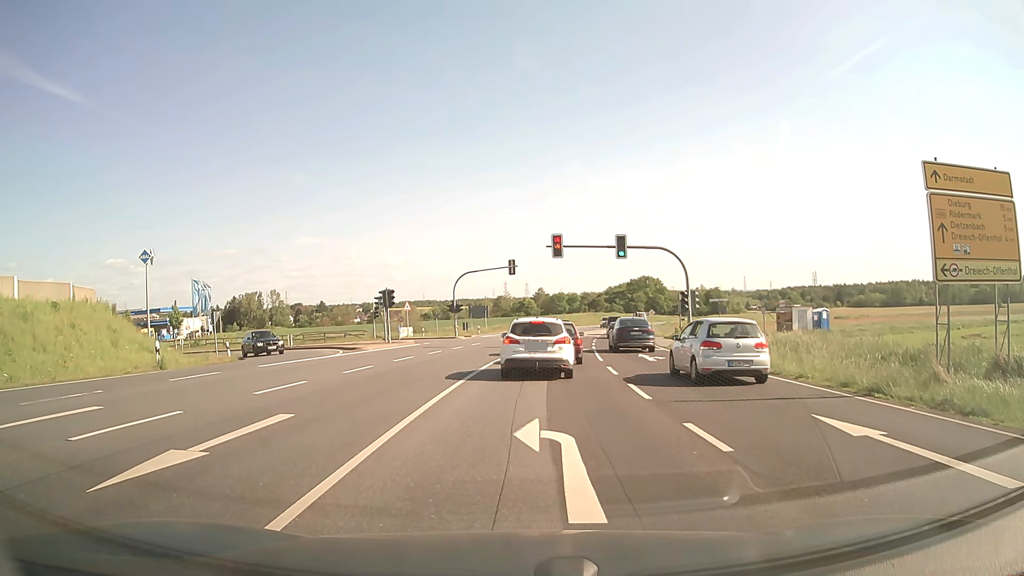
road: primary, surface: asphalt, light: Day
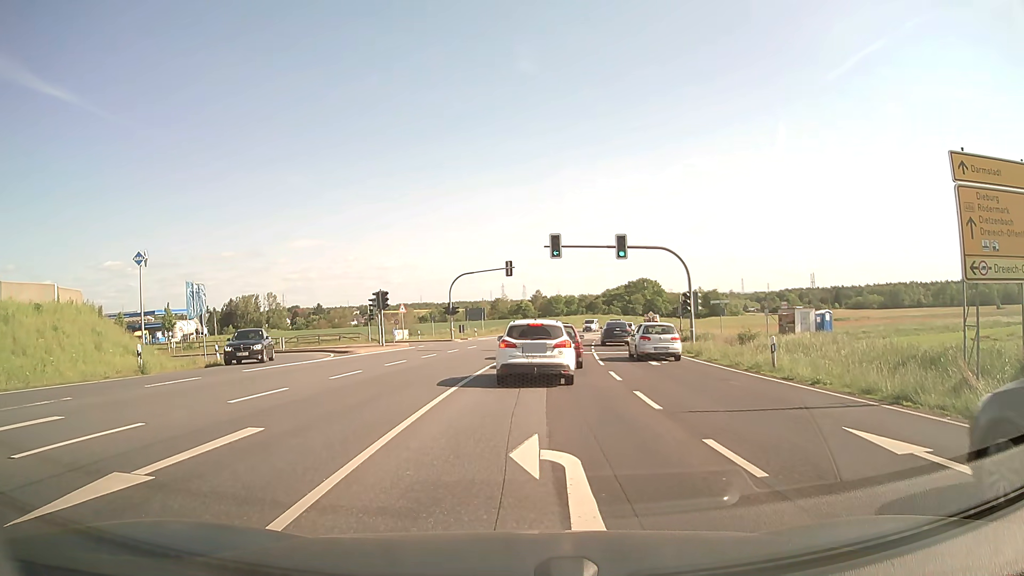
(0.0, +1.2) m; 0°
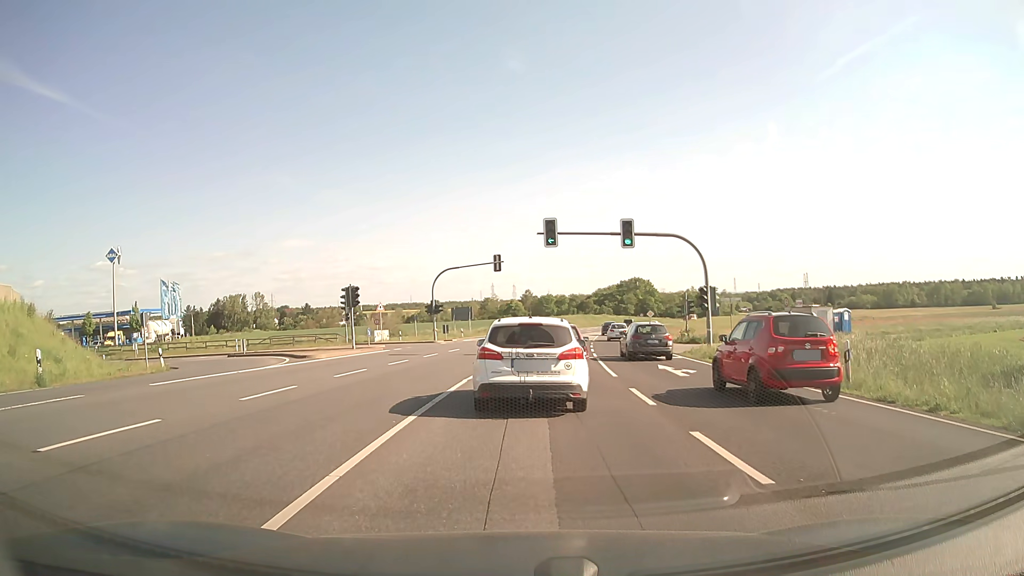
(+0.1, +5.5) m; +2°
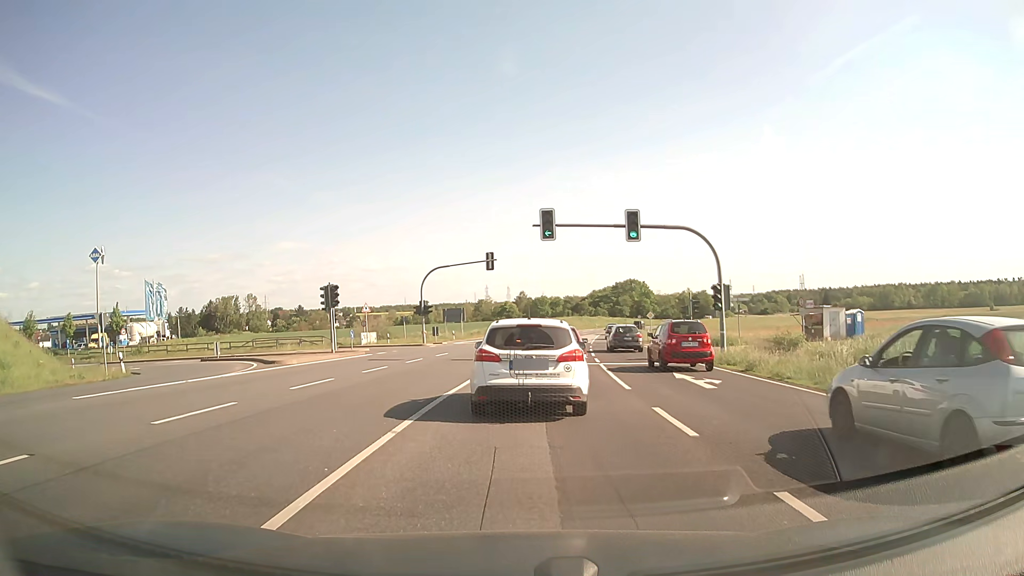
(0.0, +3.3) m; -1°
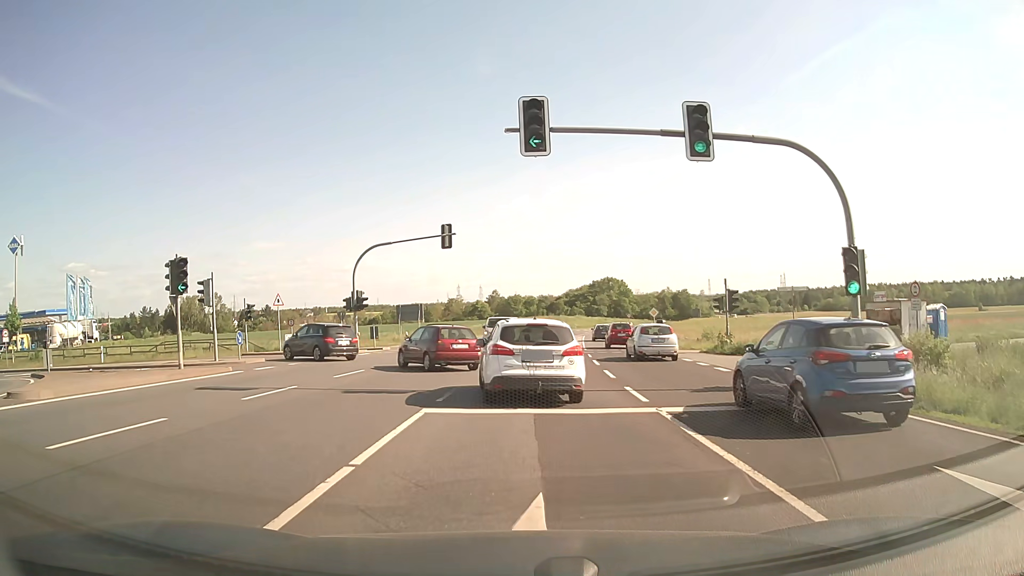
(+0.4, +14.7) m; +3°
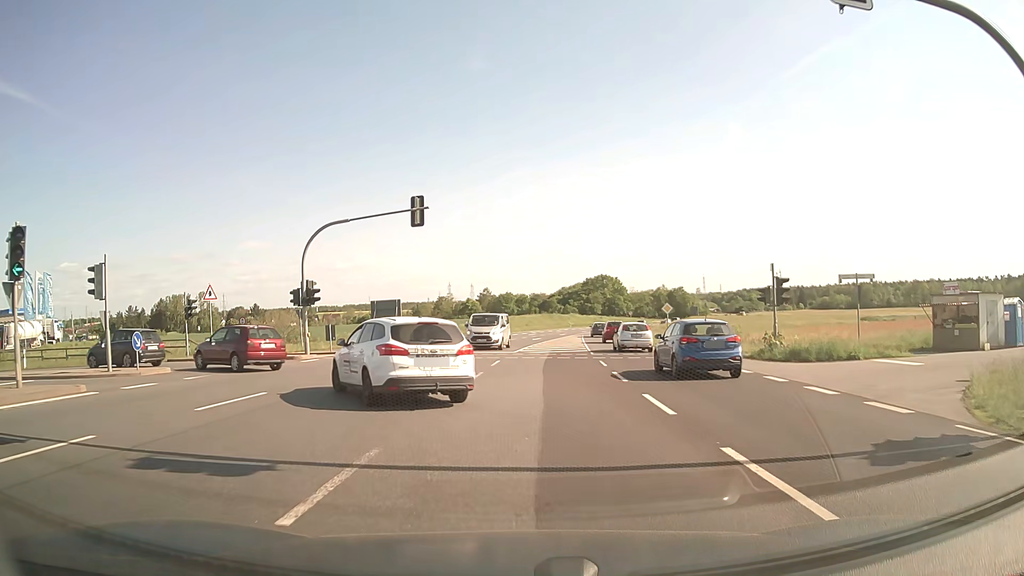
(+0.1, +8.0) m; +1°
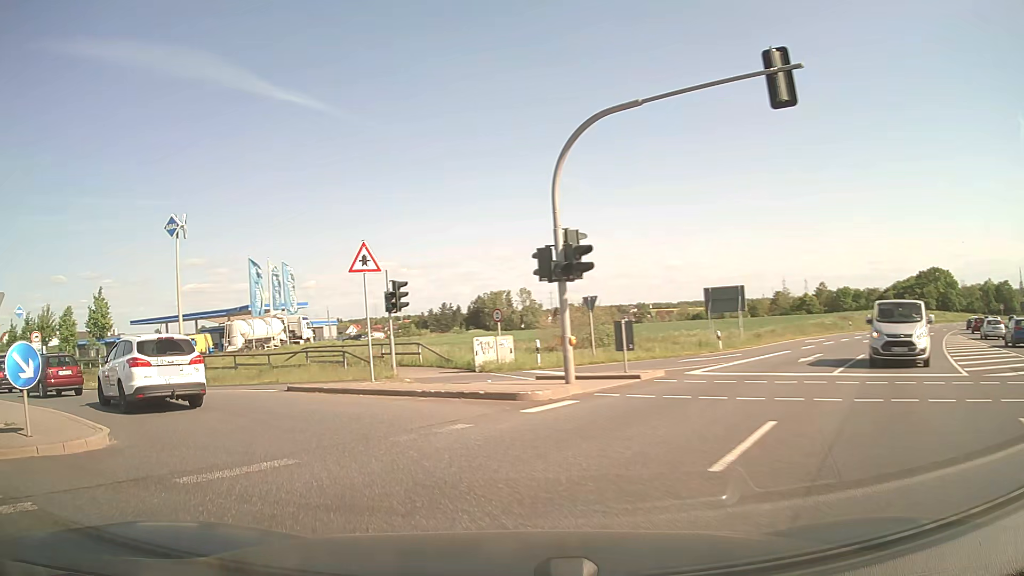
(-2.6, +16.2) m; -28°
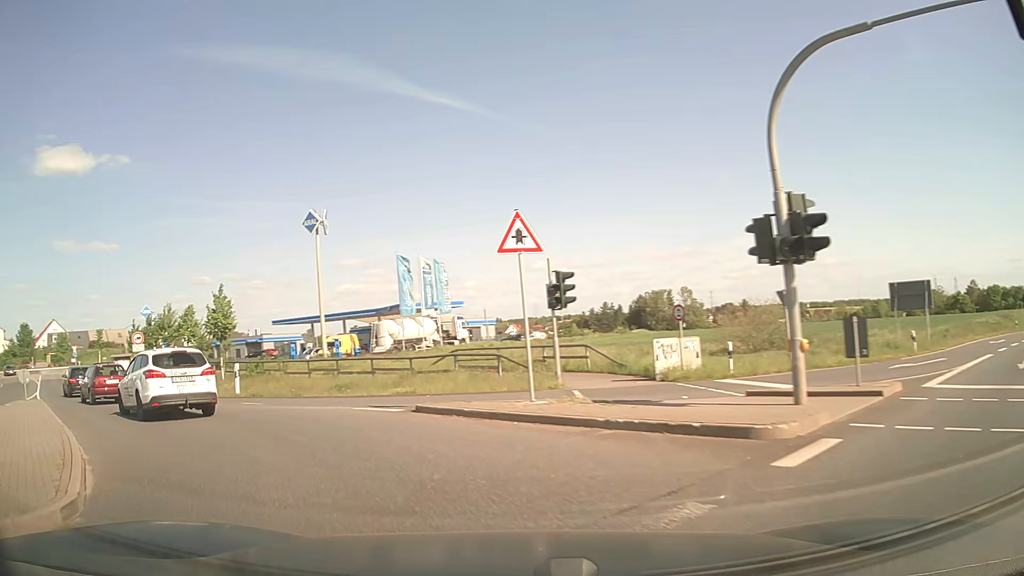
(-0.5, +4.2) m; -13°
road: unclassified
(-3, +9) (-10, +17) (-17, +23) (-24, +30) (-32, +37) (-39, +44) (-46, +52) (-52, +59) (-59, +66) (-66, +74) m
